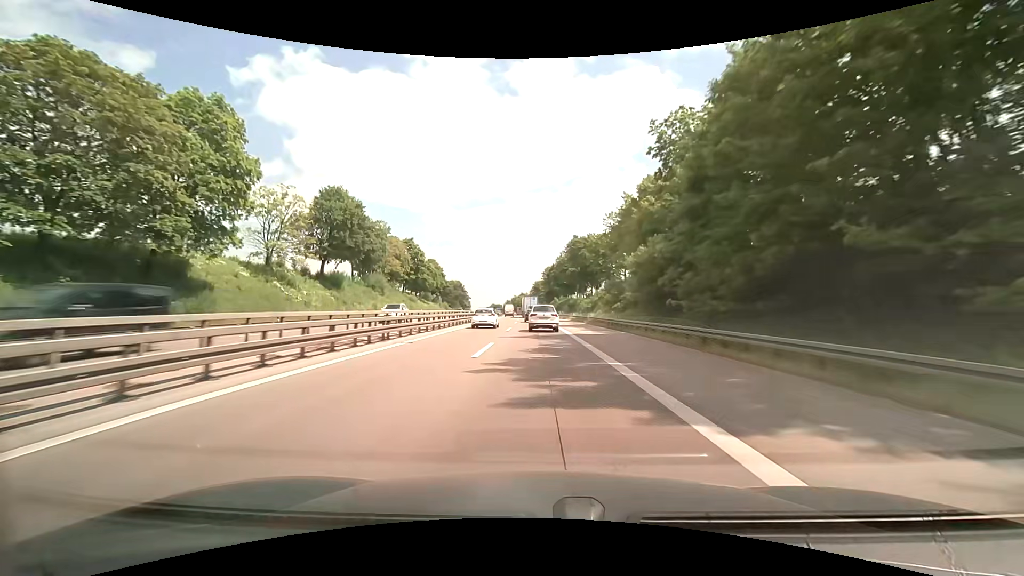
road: motorway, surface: asphalt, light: Day
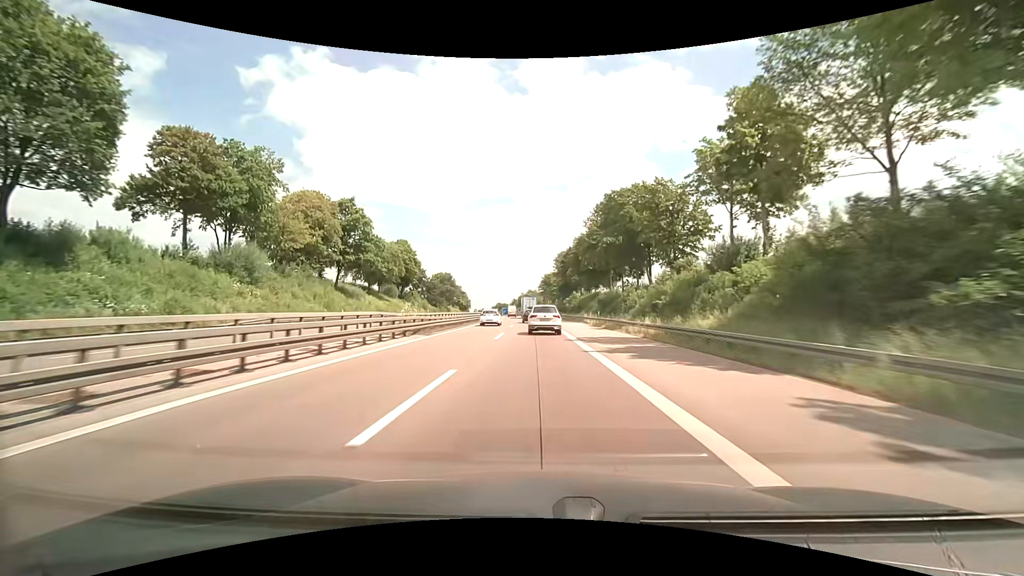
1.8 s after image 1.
(-0.3, +44.9) m; -1°
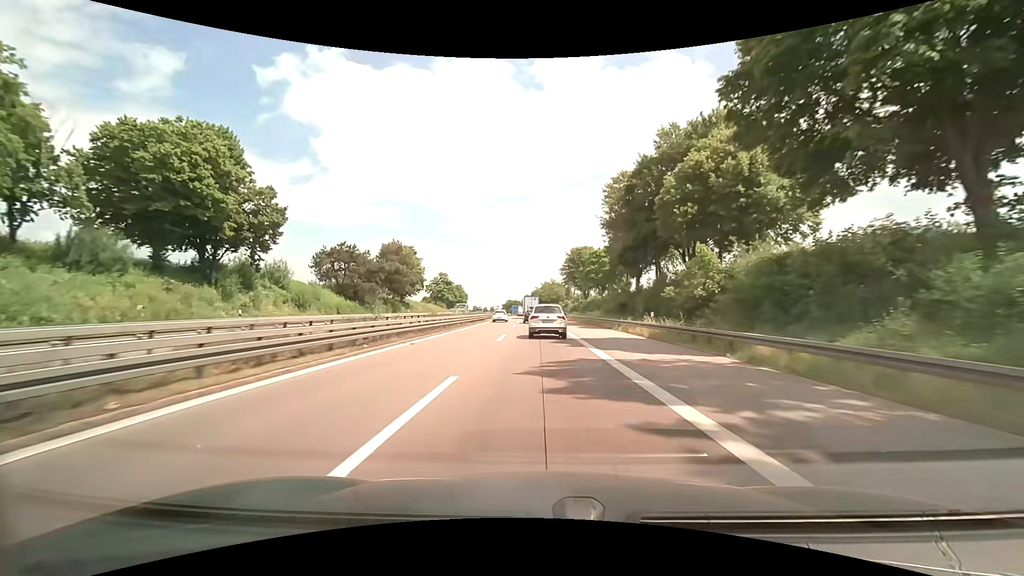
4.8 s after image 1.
(-1.4, +73.5) m; -2°
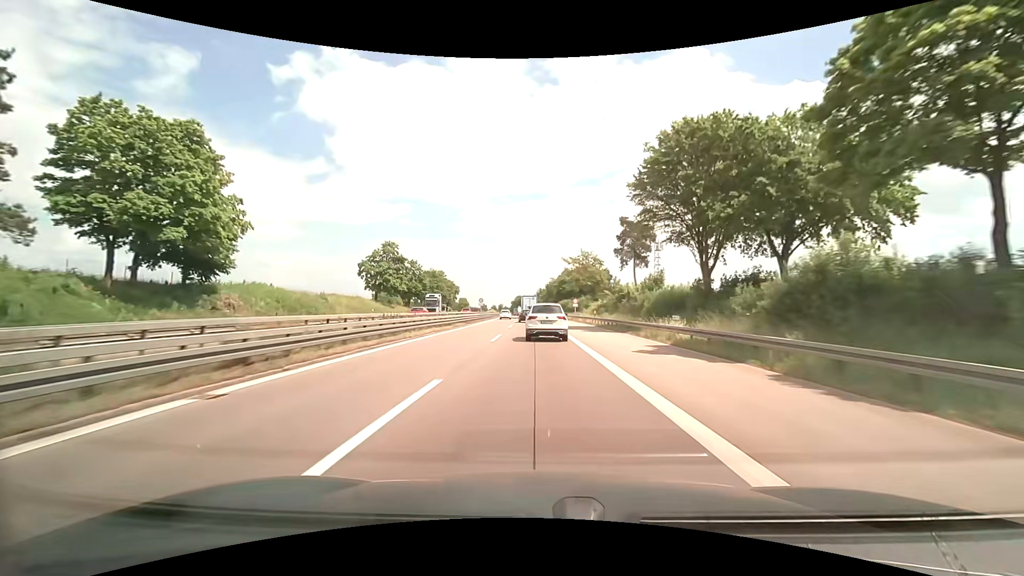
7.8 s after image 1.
(-0.8, +72.6) m; -2°
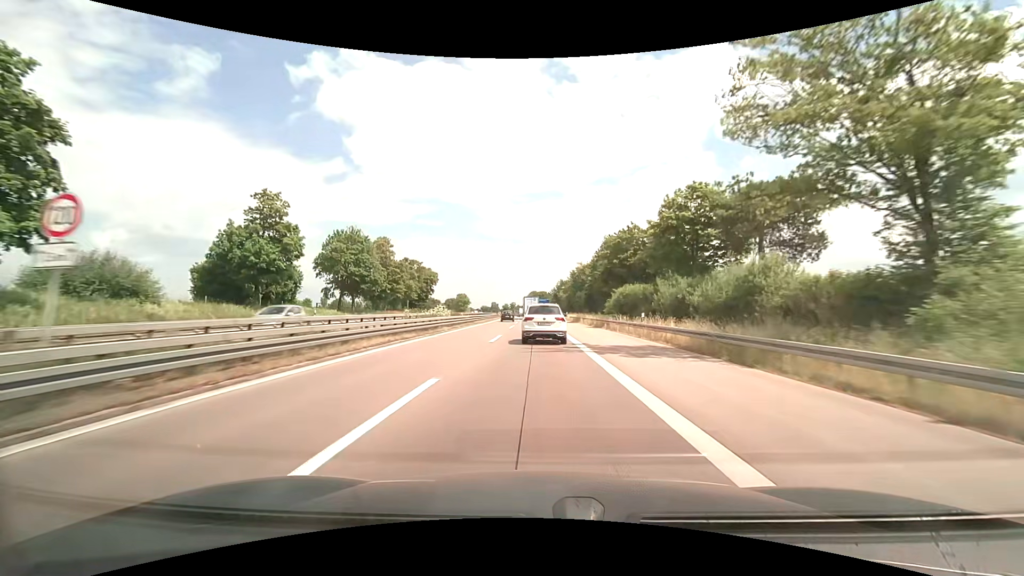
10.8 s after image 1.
(-1.2, +72.2) m; -2°
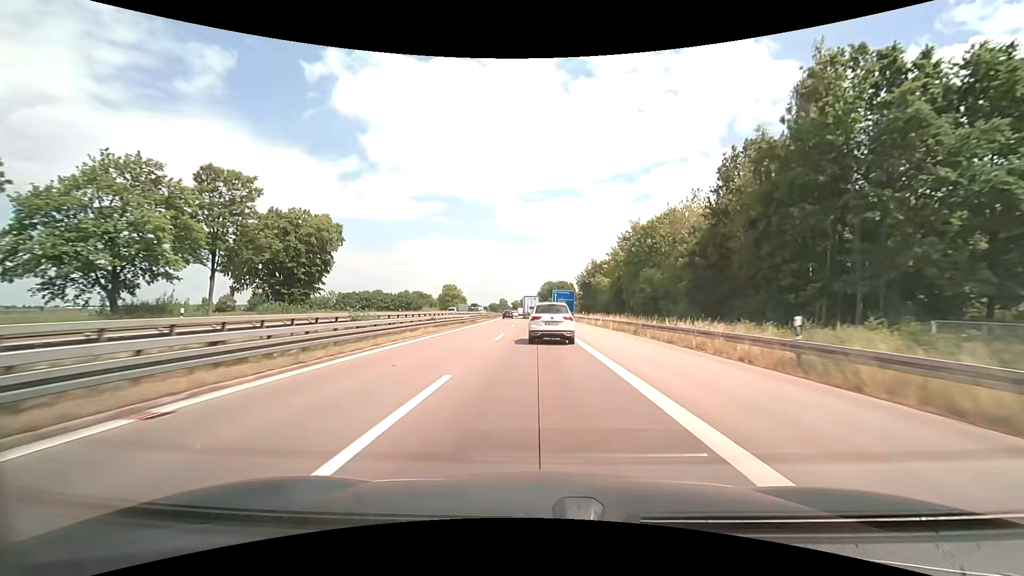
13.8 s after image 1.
(-1.2, +71.8) m; -2°
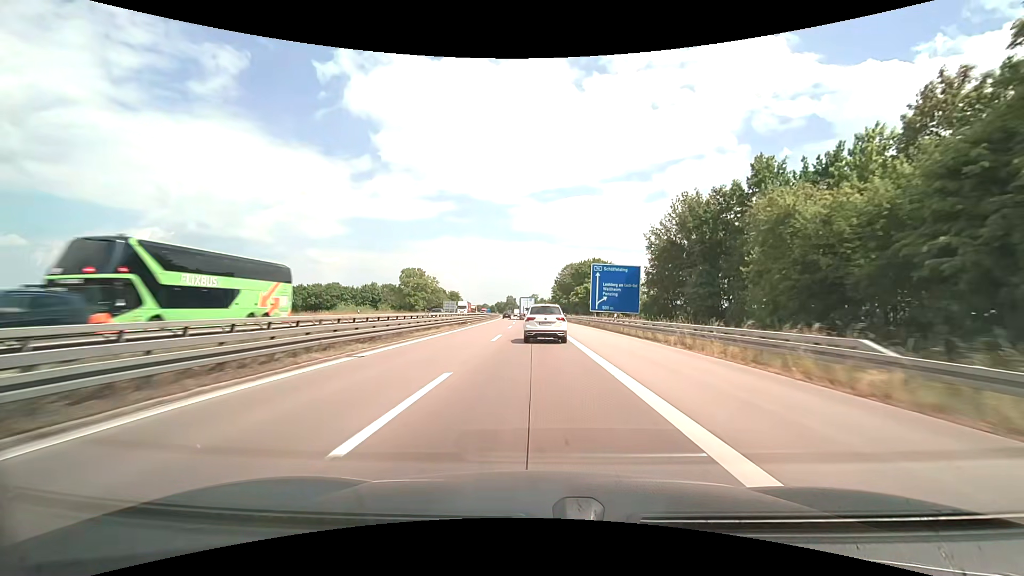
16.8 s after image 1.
(-0.9, +72.1) m; -1°
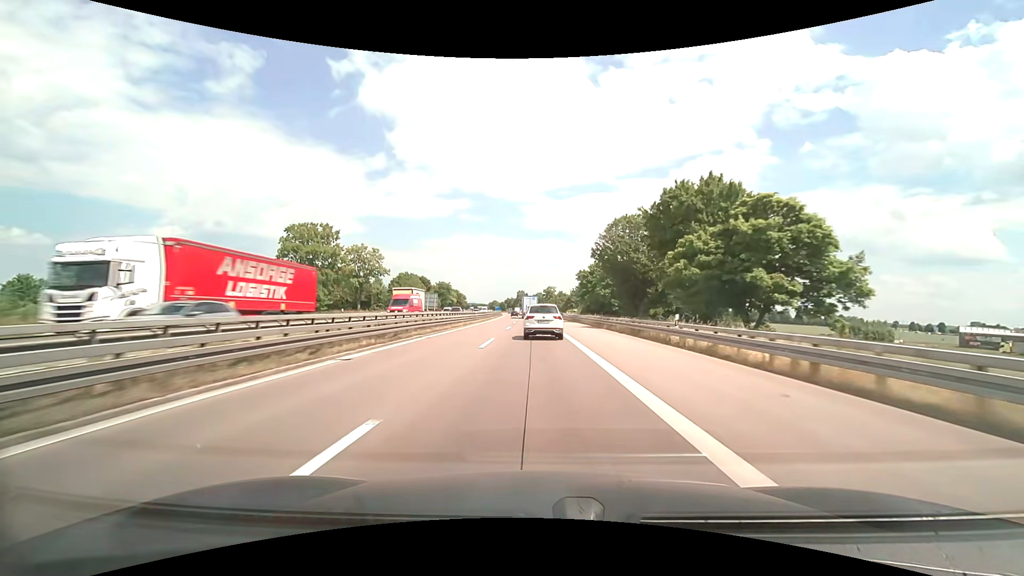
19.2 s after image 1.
(-1.0, +59.5) m; -2°
(0, +10) (0, +20) (0, +30) (0, +40) (-1, +50) (-1, +60) (-1, +70) (-1, +80) (-2, +90) (-2, +100) m
